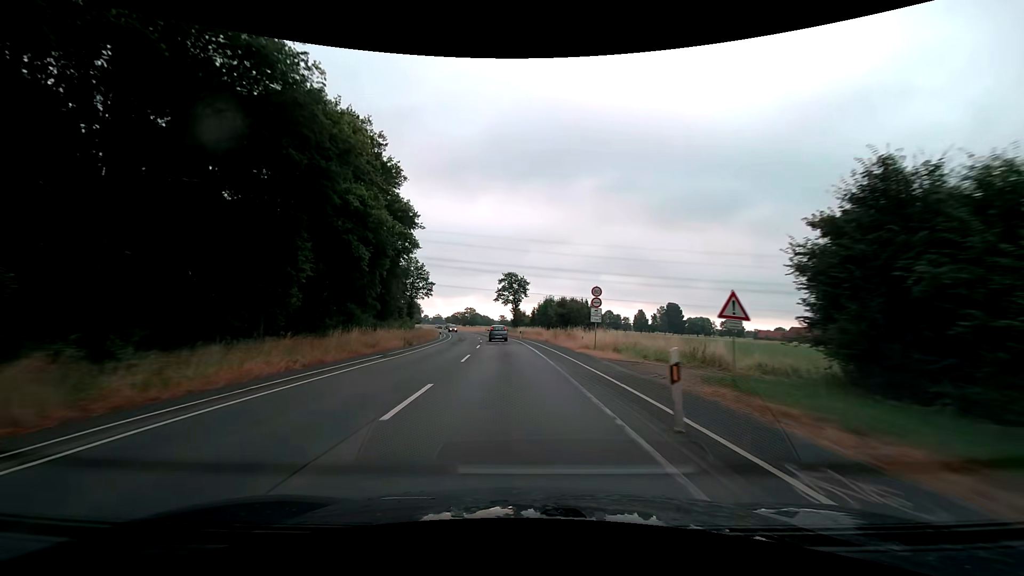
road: secondary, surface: asphalt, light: Day
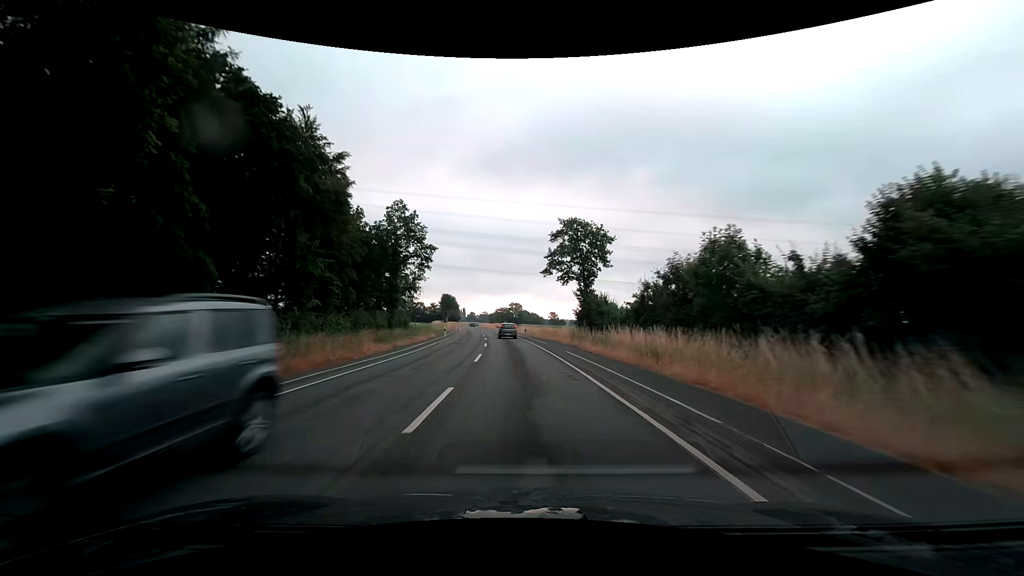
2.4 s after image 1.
(-2.7, +49.4) m; -6°
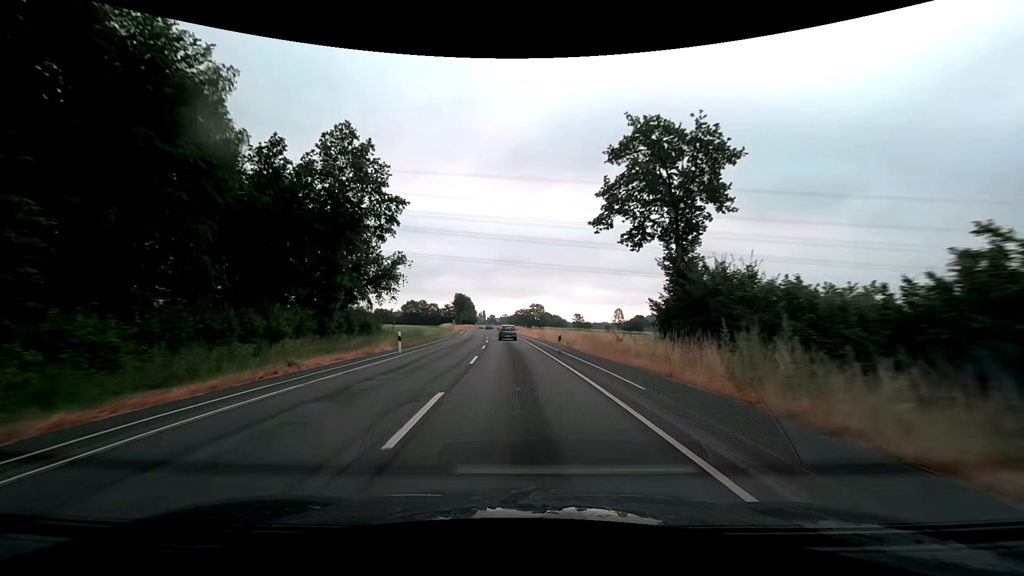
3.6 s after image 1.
(-0.5, +24.9) m; -2°
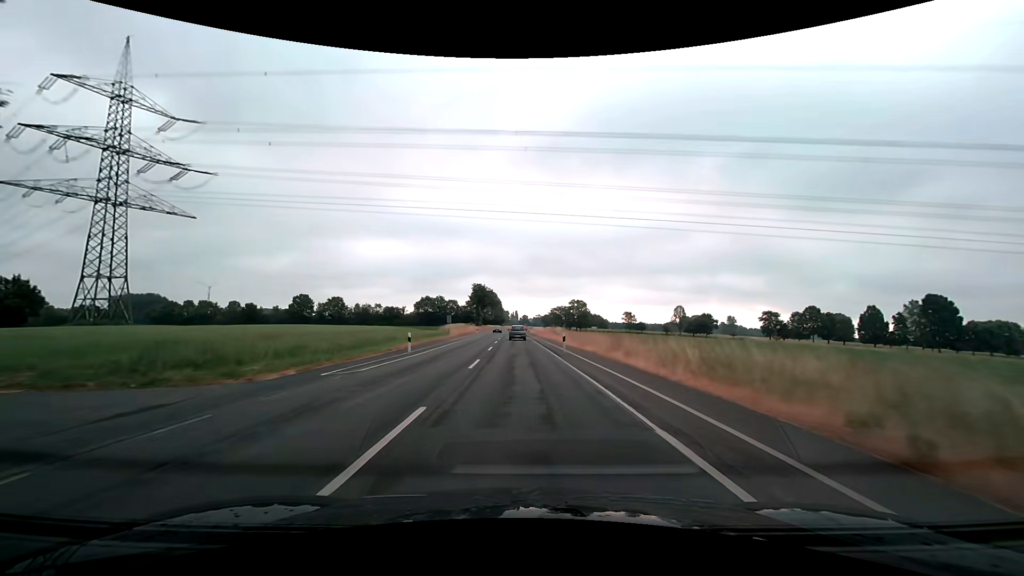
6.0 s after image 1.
(-2.0, +49.9) m; -4°
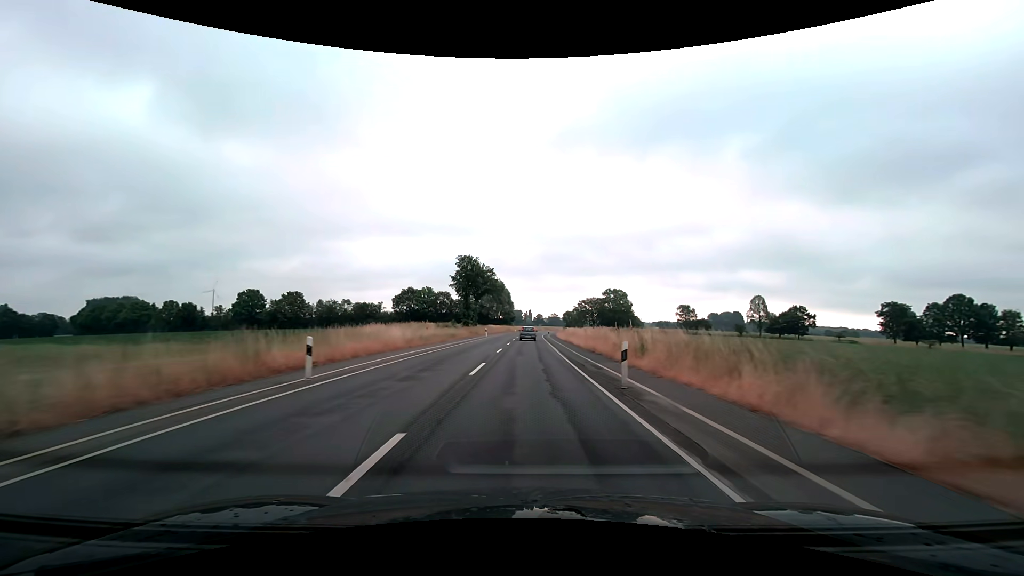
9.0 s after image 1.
(-1.3, +62.6) m; -1°
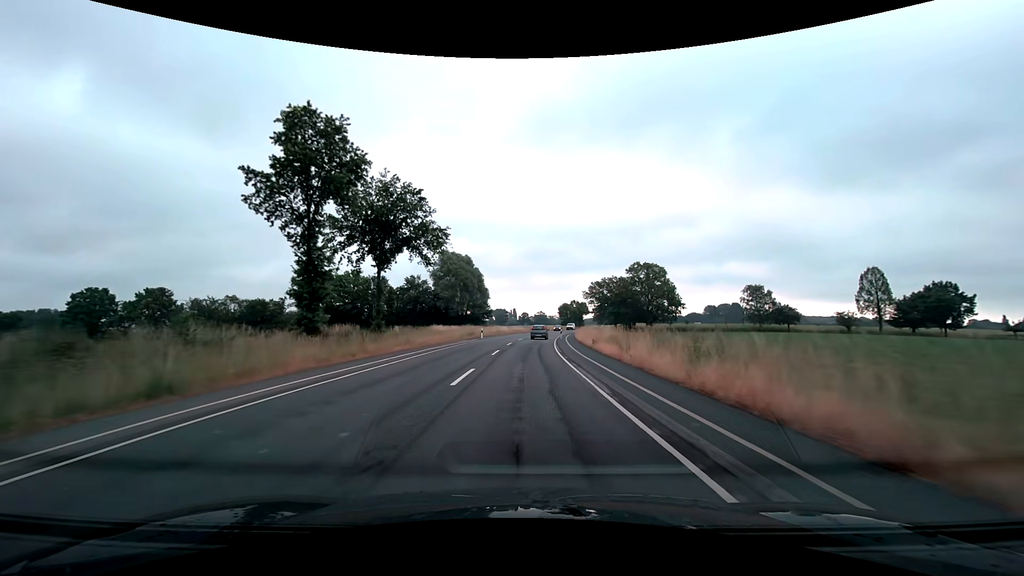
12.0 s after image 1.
(+0.6, +62.7) m; +2°
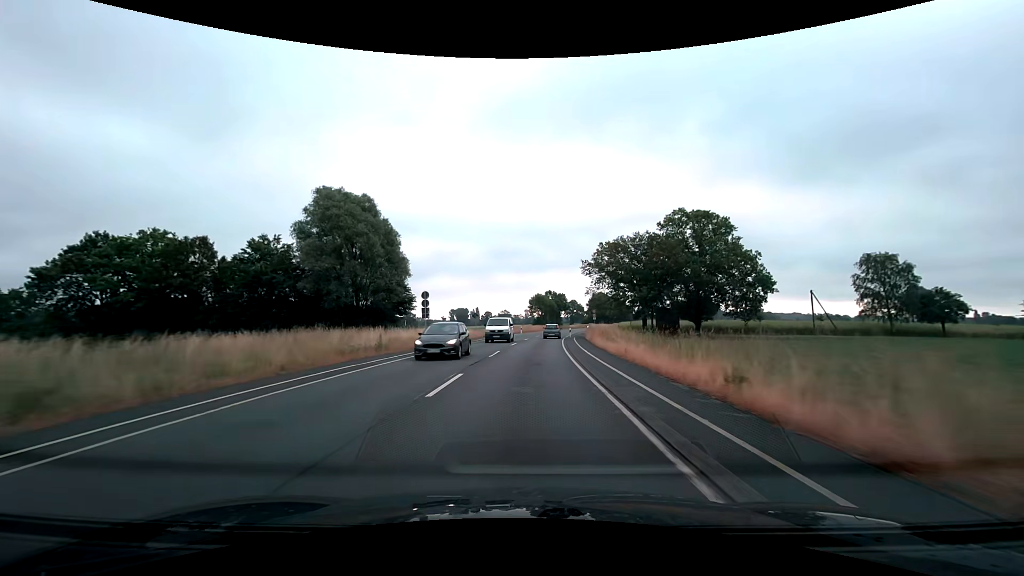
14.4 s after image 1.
(+1.6, +50.1) m; +4°
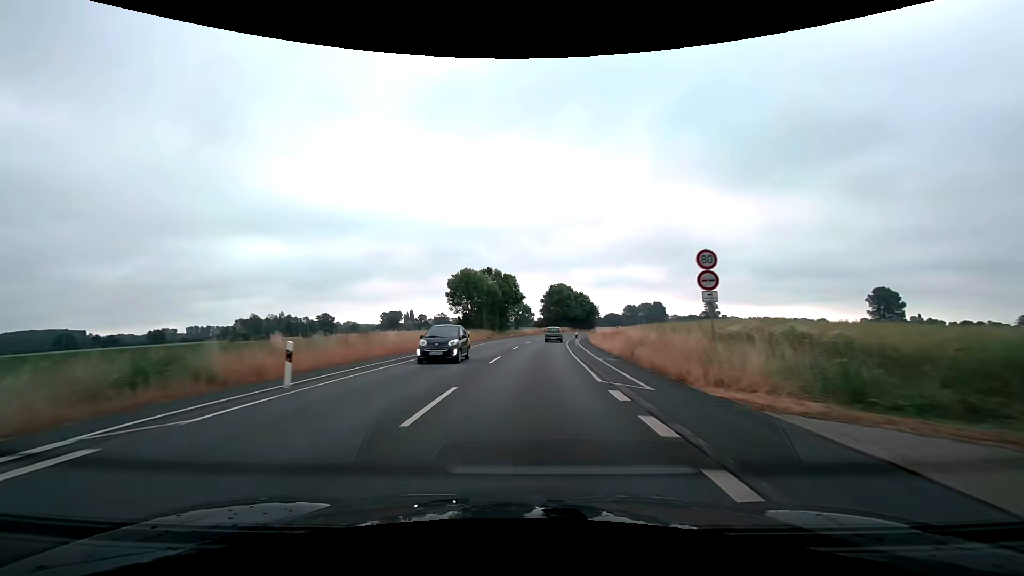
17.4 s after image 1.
(+3.6, +62.5) m; +7°
(0, +10) (0, +20) (+1, +30) (+1, +40) (+2, +50) (+3, +60) (+5, +70) (+6, +80) (+8, +89) (+10, +99) m
